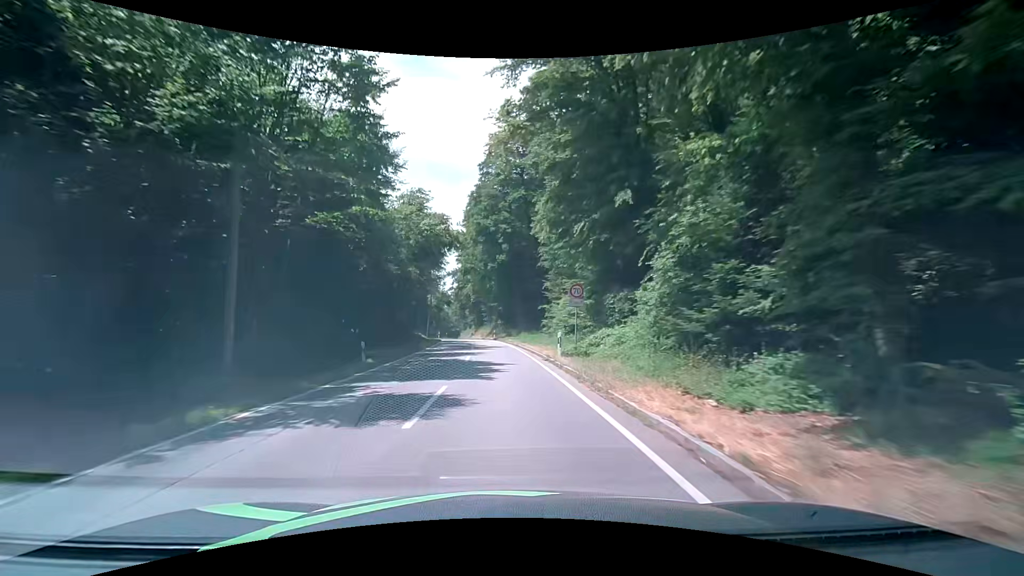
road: secondary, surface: asphalt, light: Day
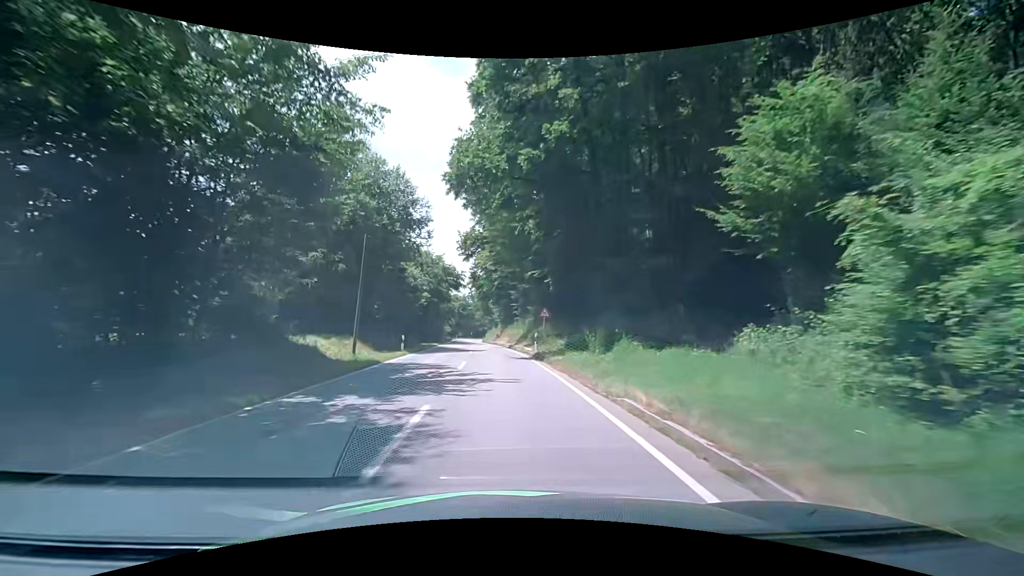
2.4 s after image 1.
(-1.5, +38.9) m; -4°
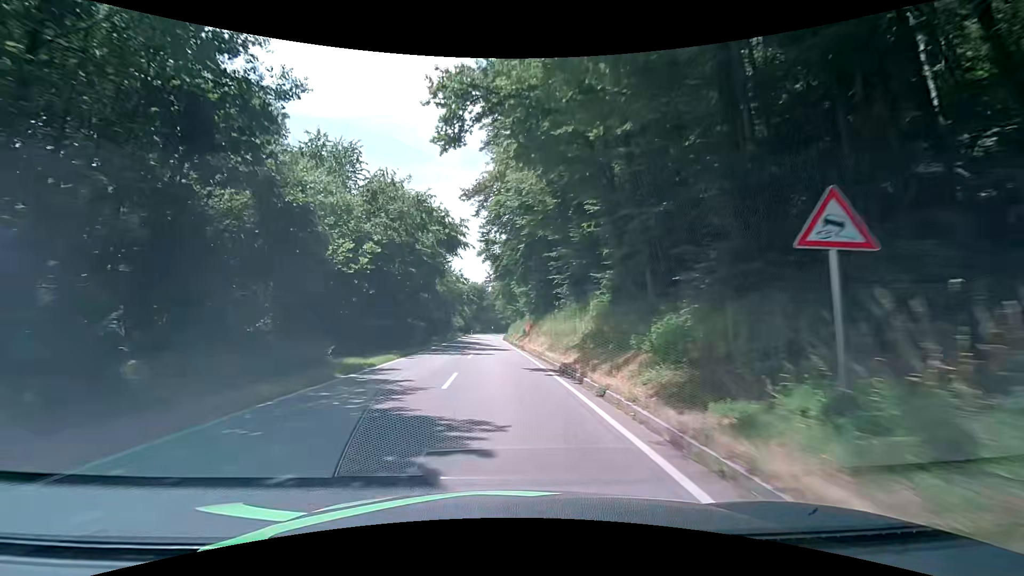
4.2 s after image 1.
(-0.8, +28.4) m; -3°
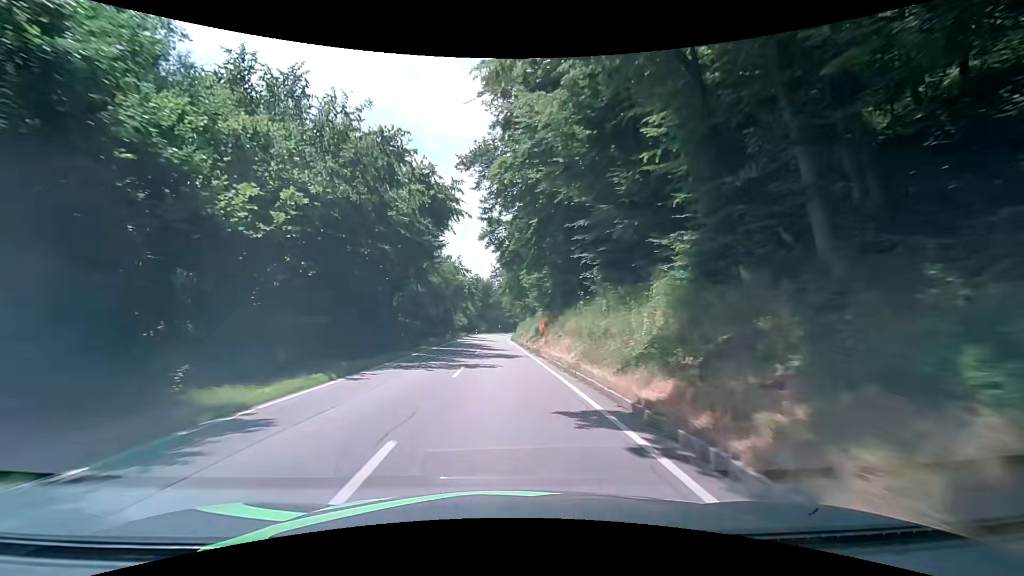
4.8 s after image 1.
(-0.1, +9.4) m; -1°
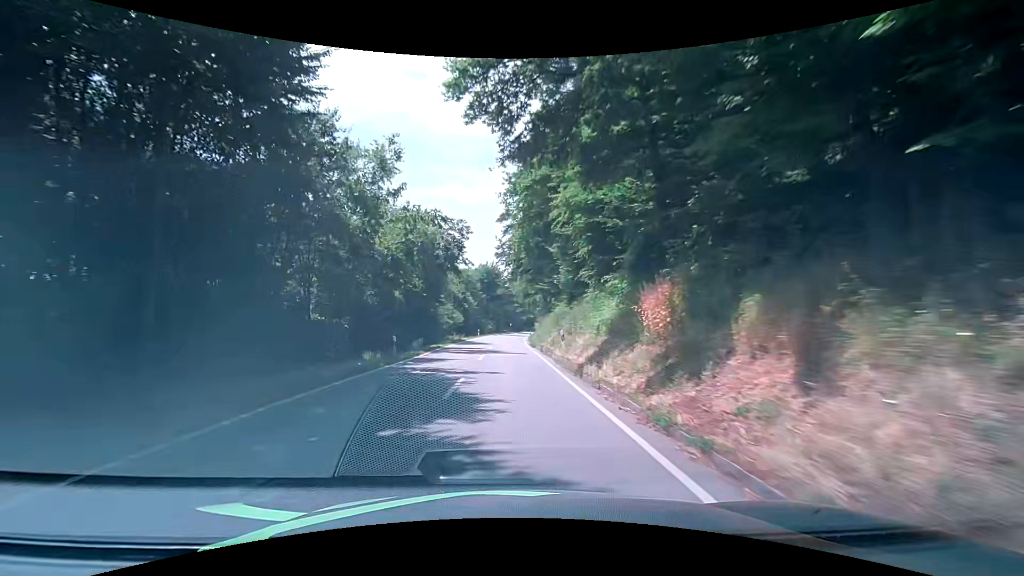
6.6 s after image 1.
(-0.3, +28.4) m; 0°
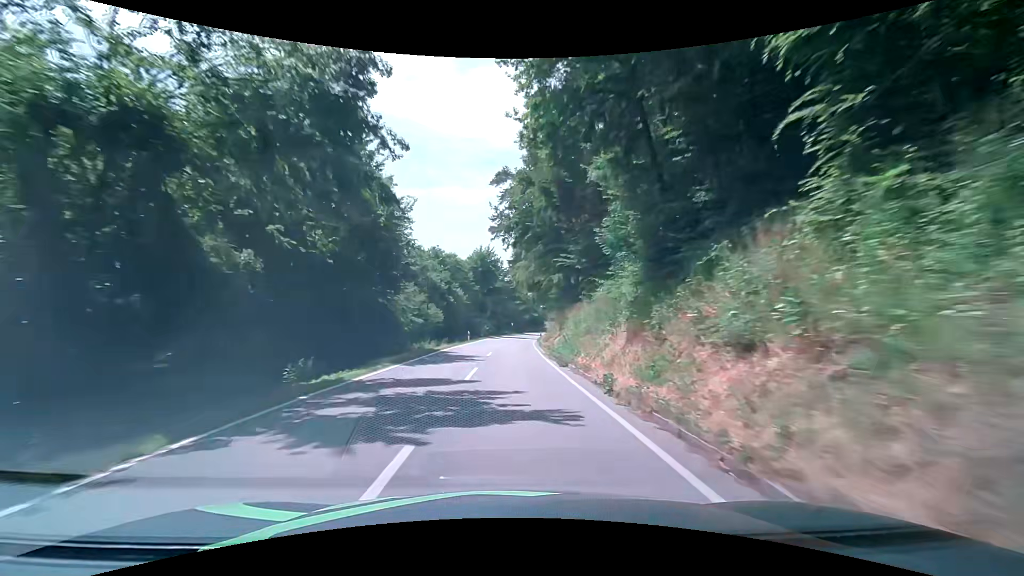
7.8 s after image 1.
(-0.3, +19.4) m; -1°
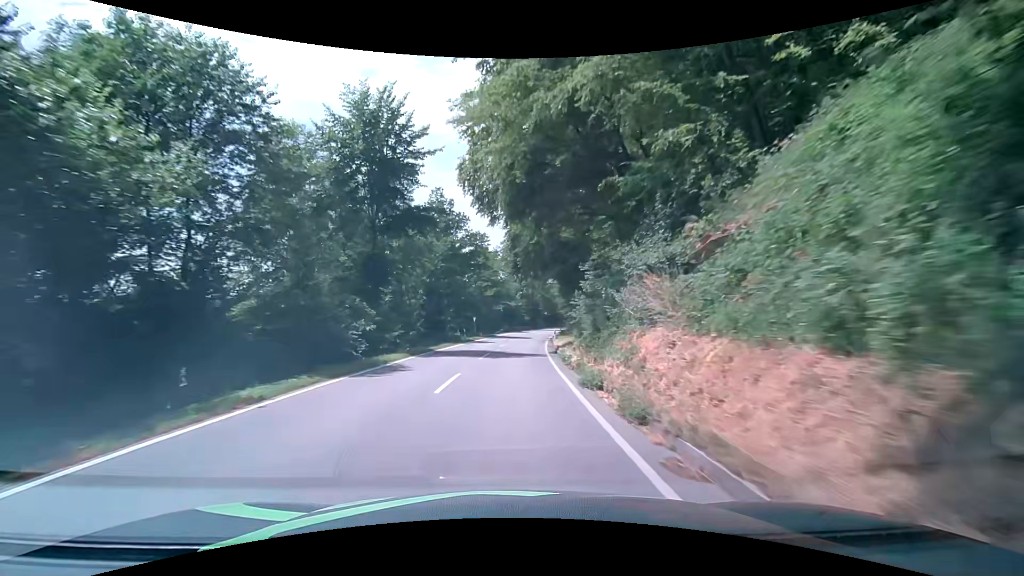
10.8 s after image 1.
(+0.8, +49.6) m; +3°
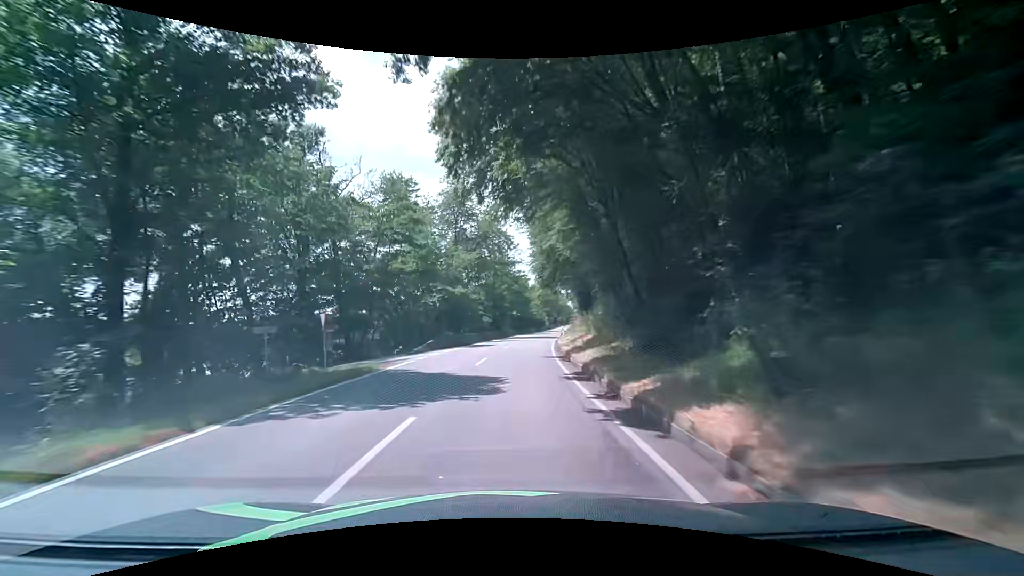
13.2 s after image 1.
(+1.6, +40.7) m; +4°
(0, +10) (+1, +20) (+1, +30) (+2, +40) (+3, +50) (+5, +60) (+6, +70) (+8, +79) (+10, +89) (+12, +99) m
